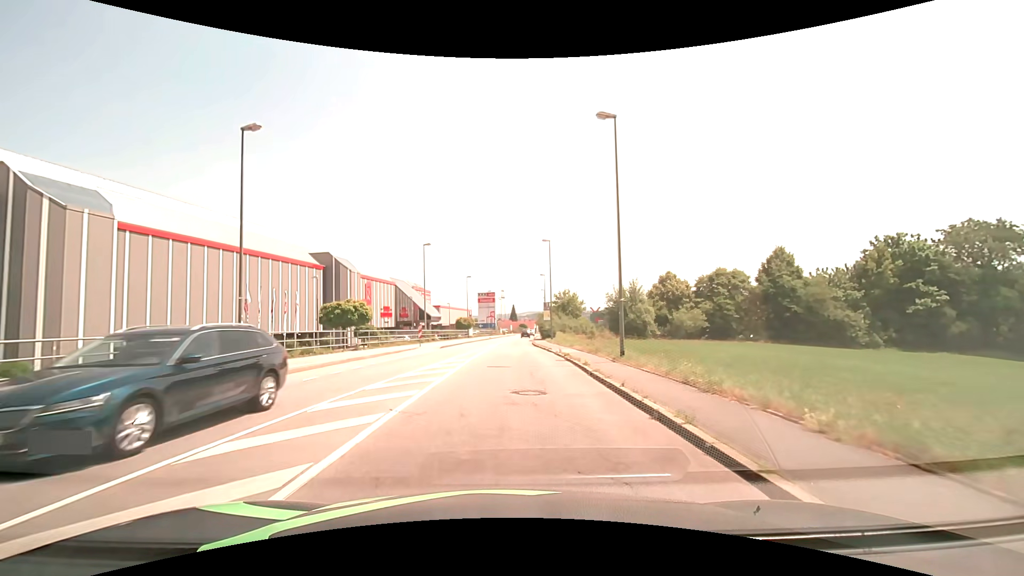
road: tertiary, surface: asphalt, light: Day
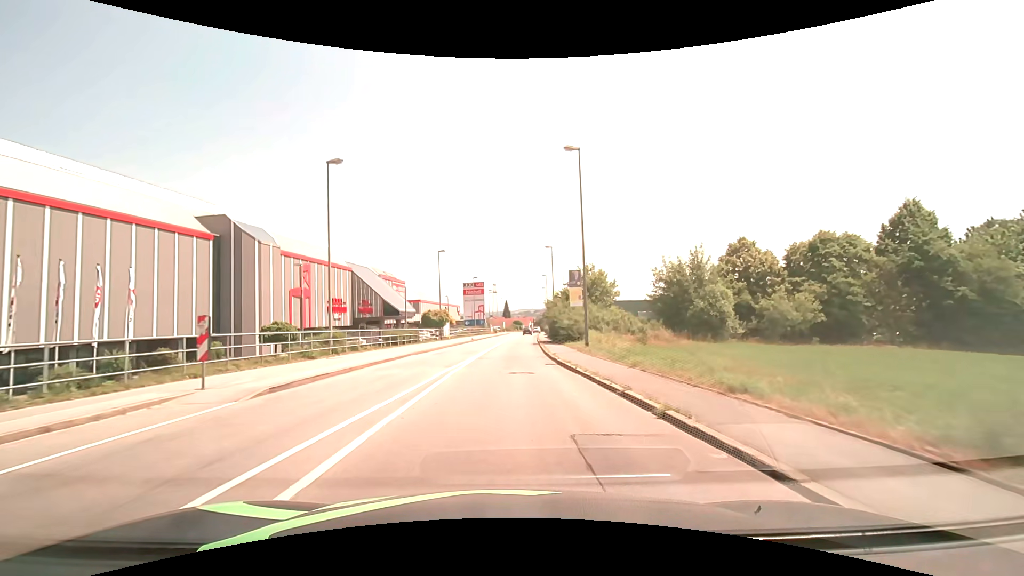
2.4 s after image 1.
(+0.3, +25.7) m; +1°
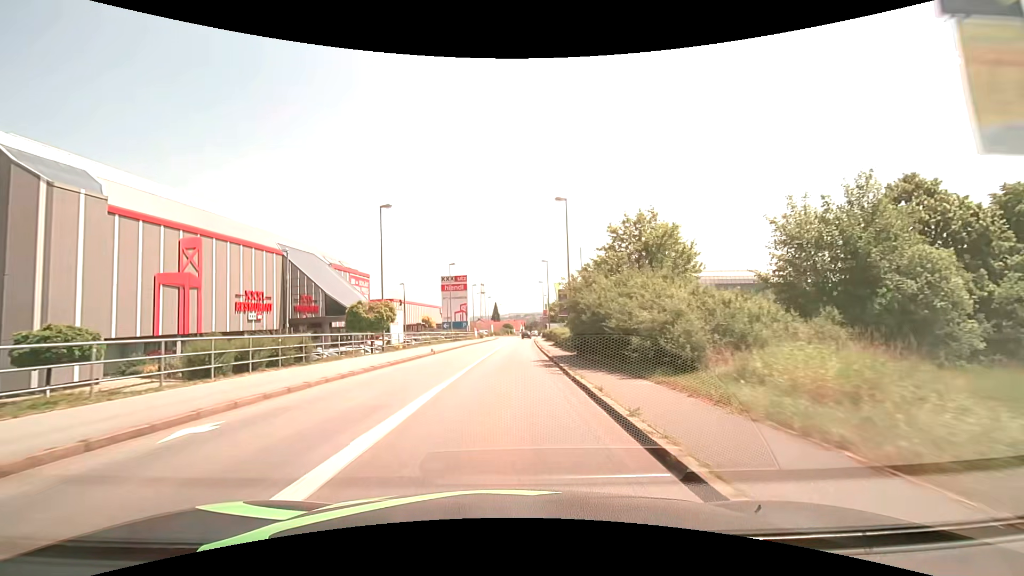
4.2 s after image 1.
(+0.2, +21.7) m; +1°
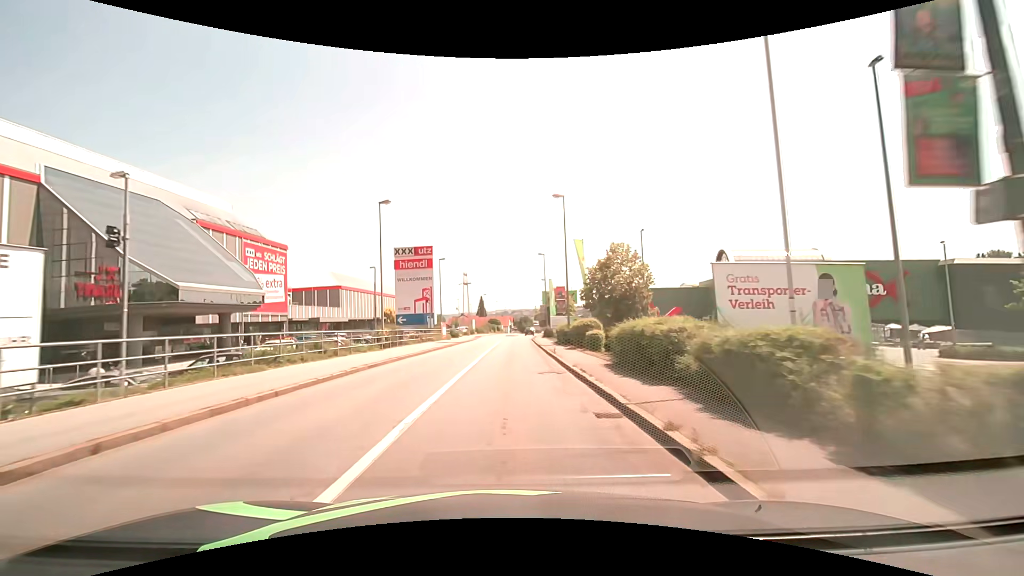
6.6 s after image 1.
(+0.7, +29.9) m; +2°
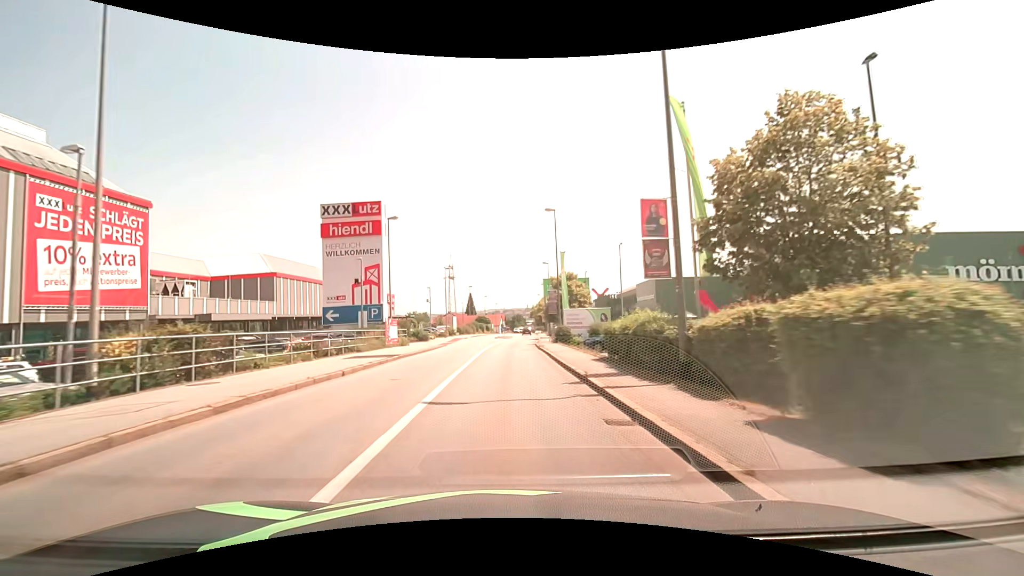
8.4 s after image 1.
(+0.2, +22.7) m; +1°
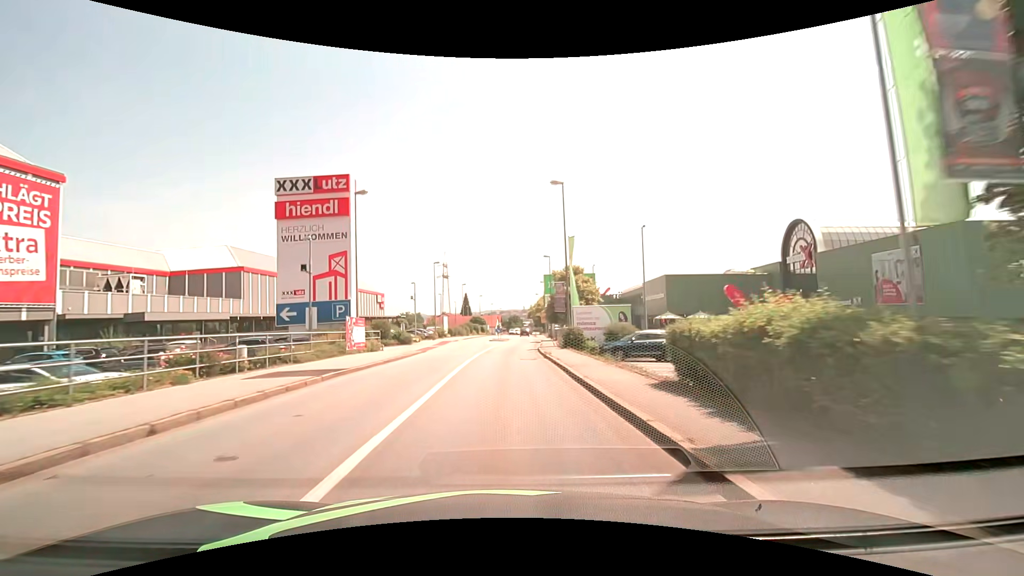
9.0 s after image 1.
(0.0, +7.6) m; 0°
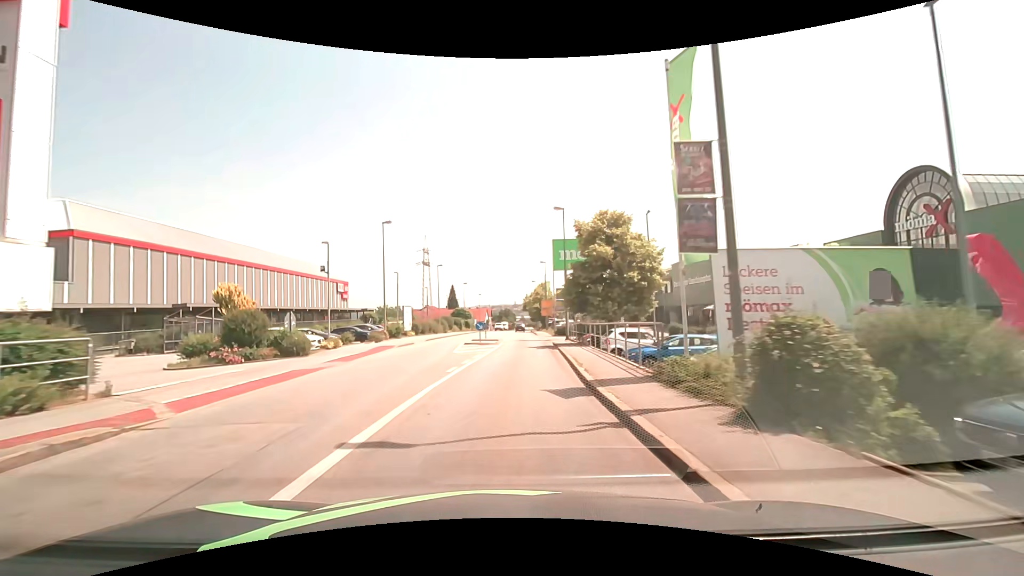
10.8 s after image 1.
(+0.1, +22.8) m; +1°
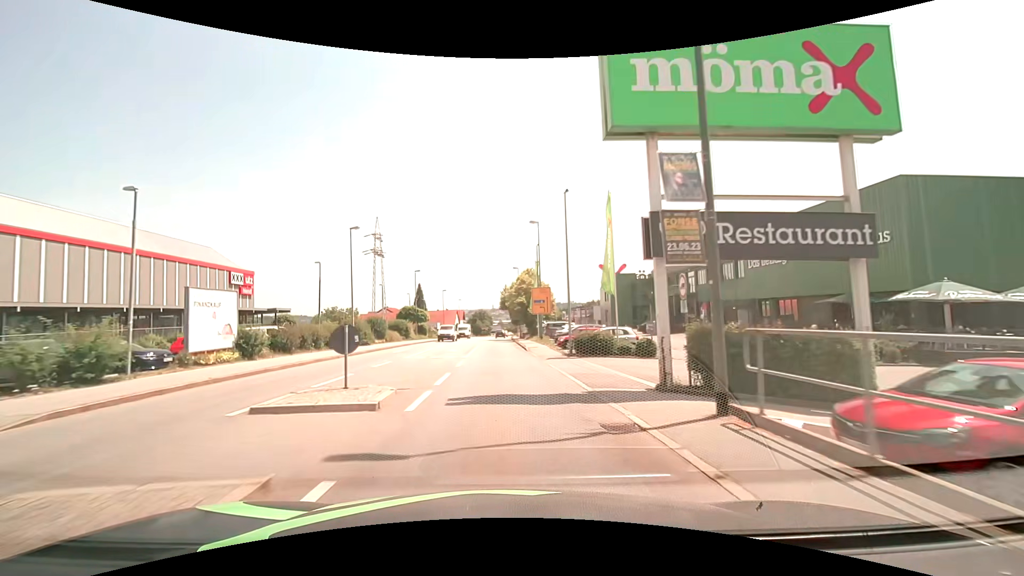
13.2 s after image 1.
(+0.8, +30.4) m; +2°
(0, +10) (0, +20) (0, +30) (0, +40) (-1, +50) (-1, +60) (-1, +70) (-1, +80) (-1, +90) (-1, +100) m
